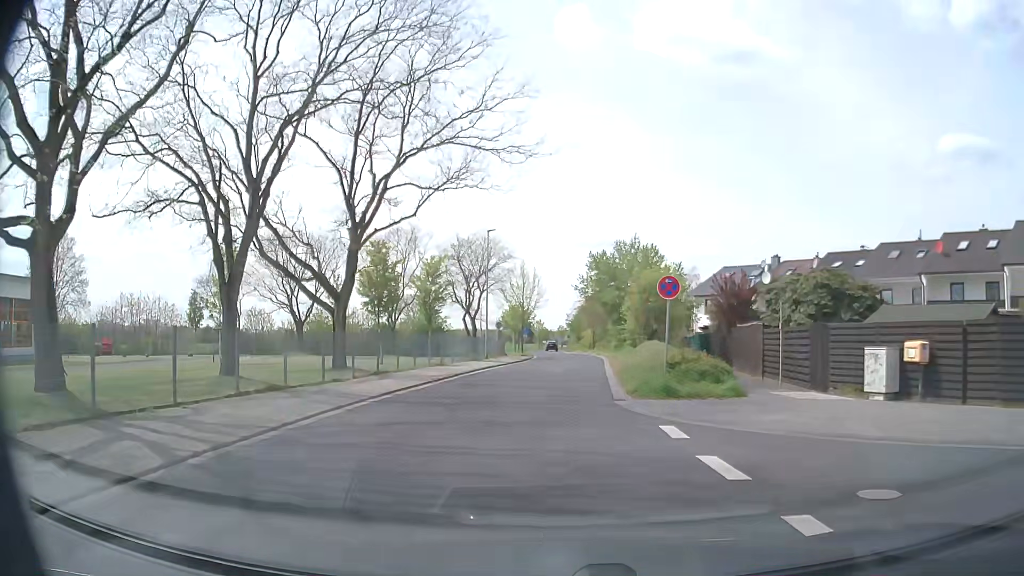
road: unclassified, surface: asphalt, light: Day
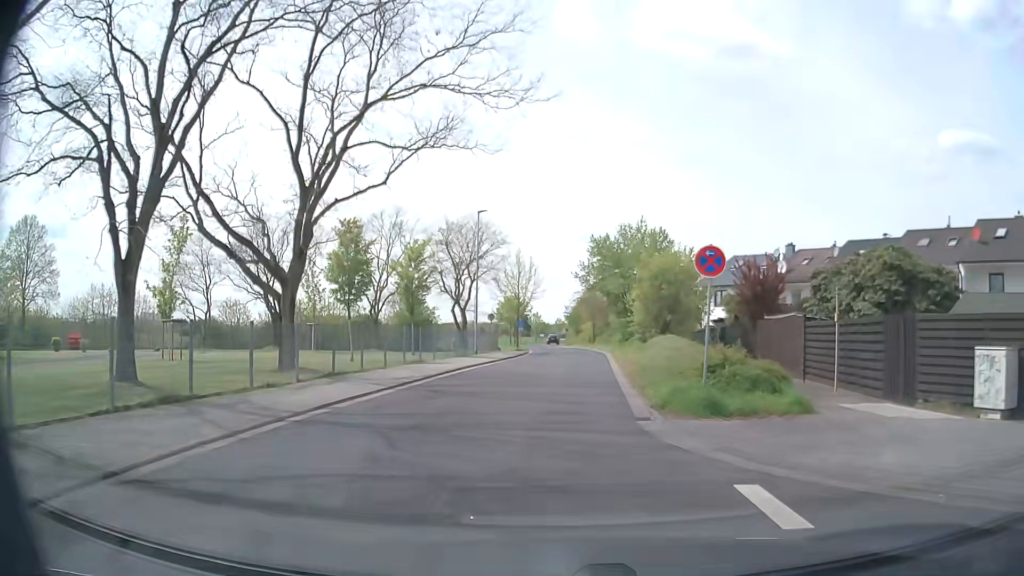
(0.0, +4.9) m; +1°
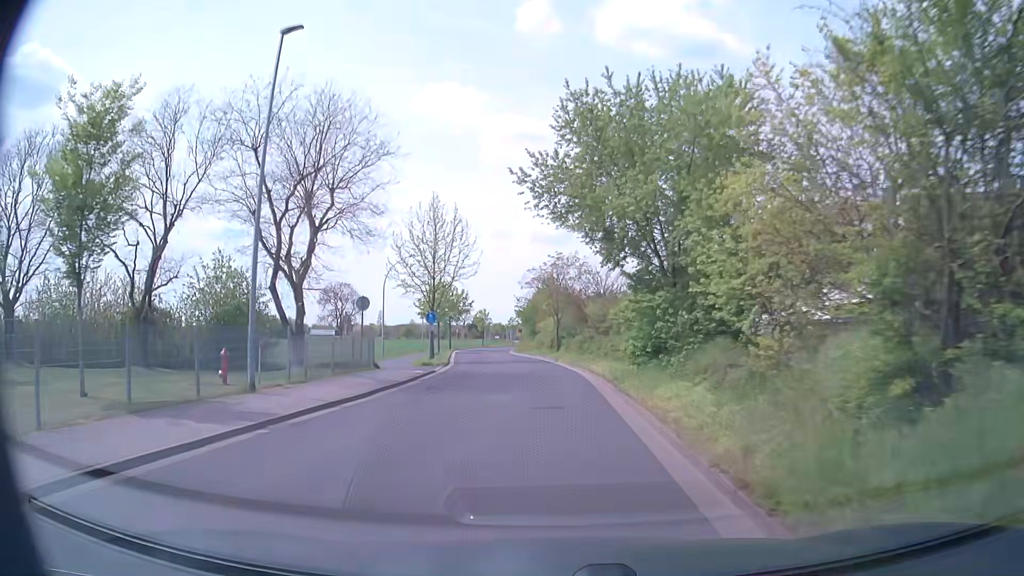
(+0.9, +27.1) m; +3°
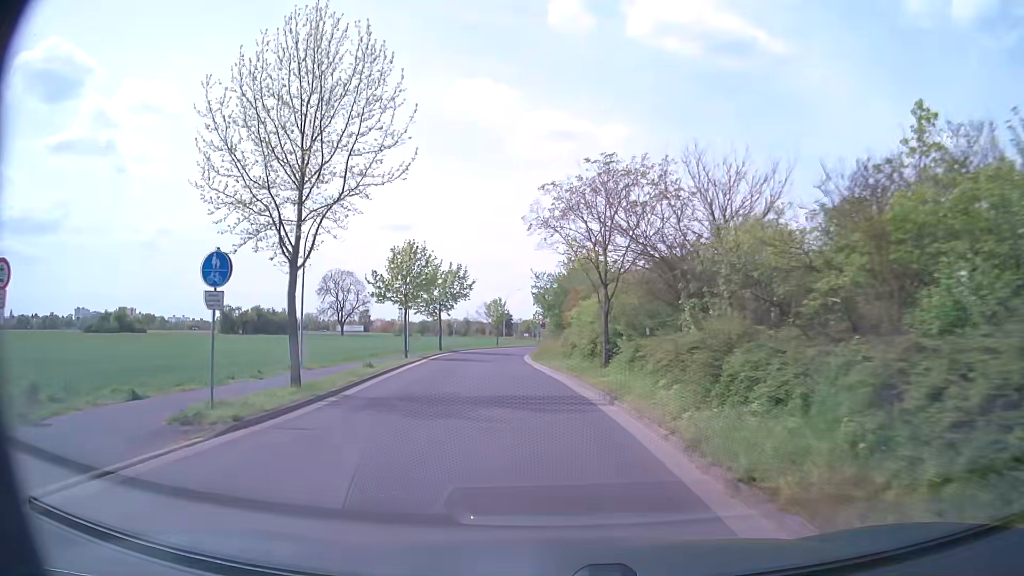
(-0.4, +25.1) m; -3°
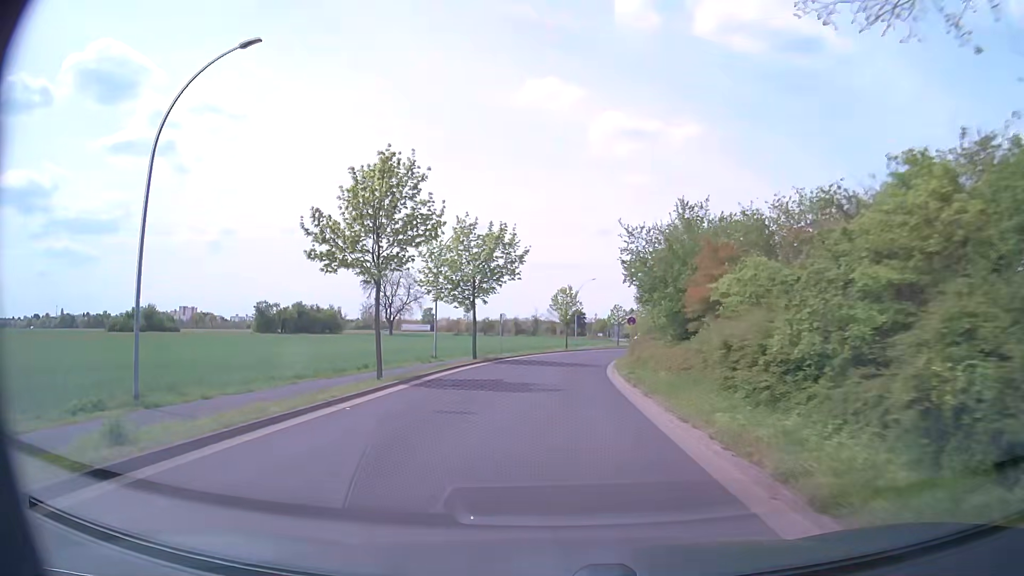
(-1.0, +19.8) m; -6°
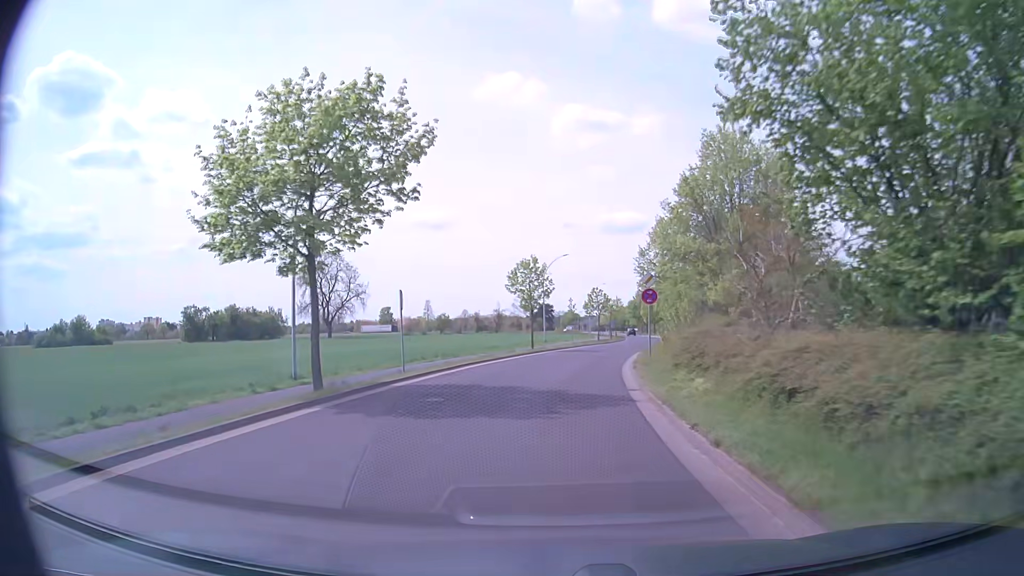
(+0.6, +20.5) m; +4°
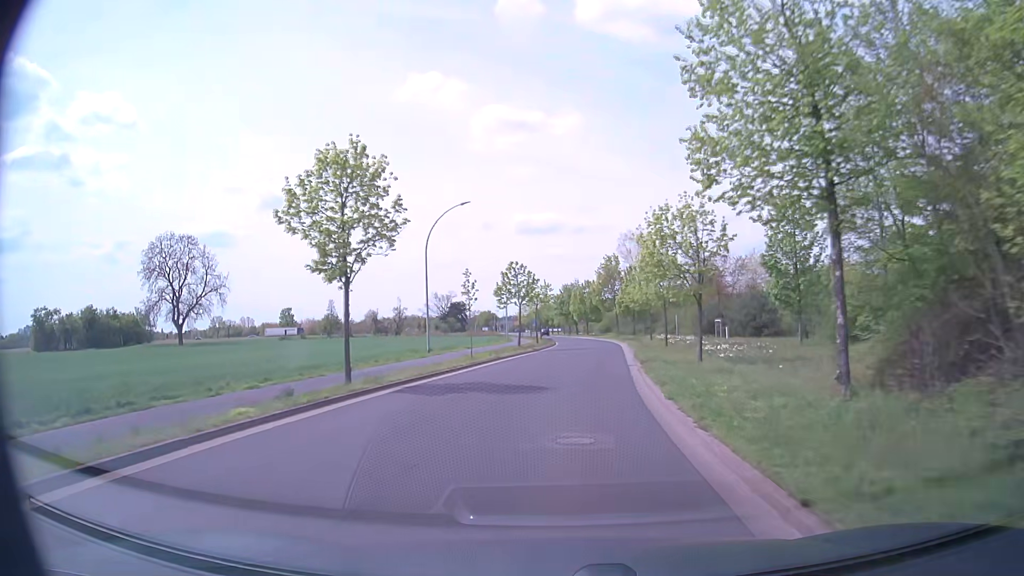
(+1.2, +28.3) m; +6°
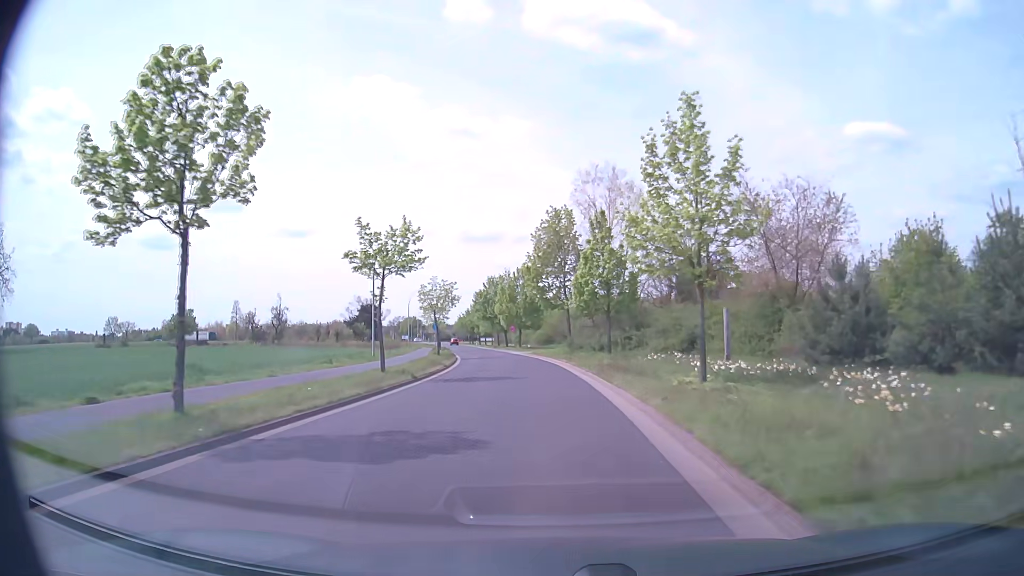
(+2.4, +36.8) m; +5°
(0, +10) (0, +20) (-1, +30) (-2, +40) (-3, +50) (-4, +60) (-6, +70) (-7, +80) (-9, +89) (-11, +99) m
